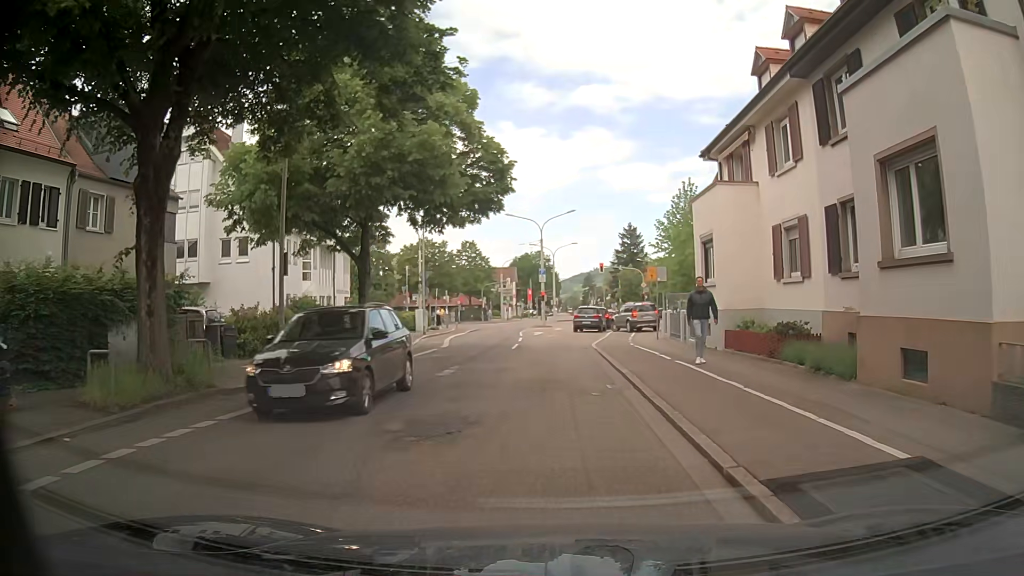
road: tertiary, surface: asphalt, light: Day
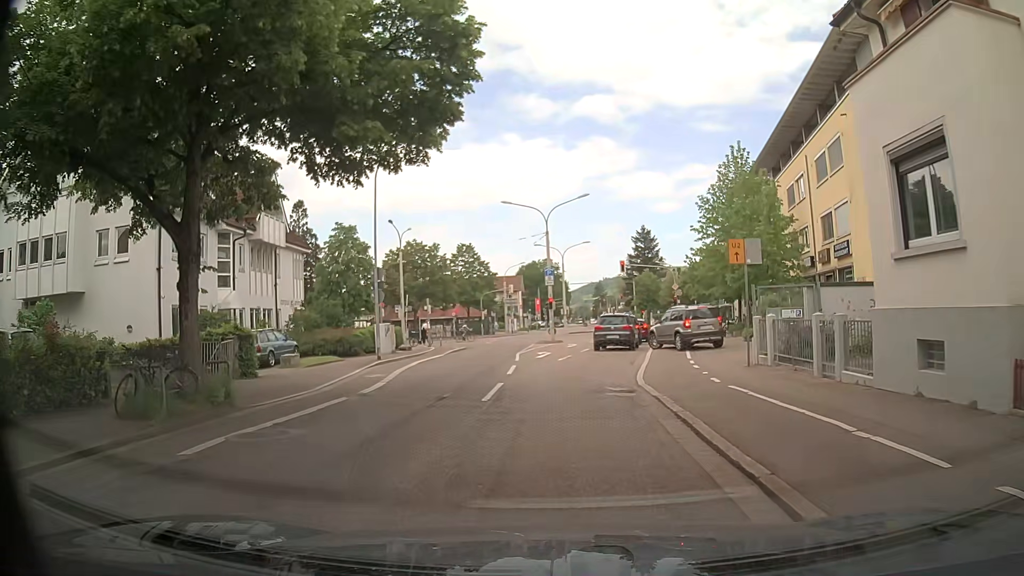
(-0.2, +12.7) m; -2°
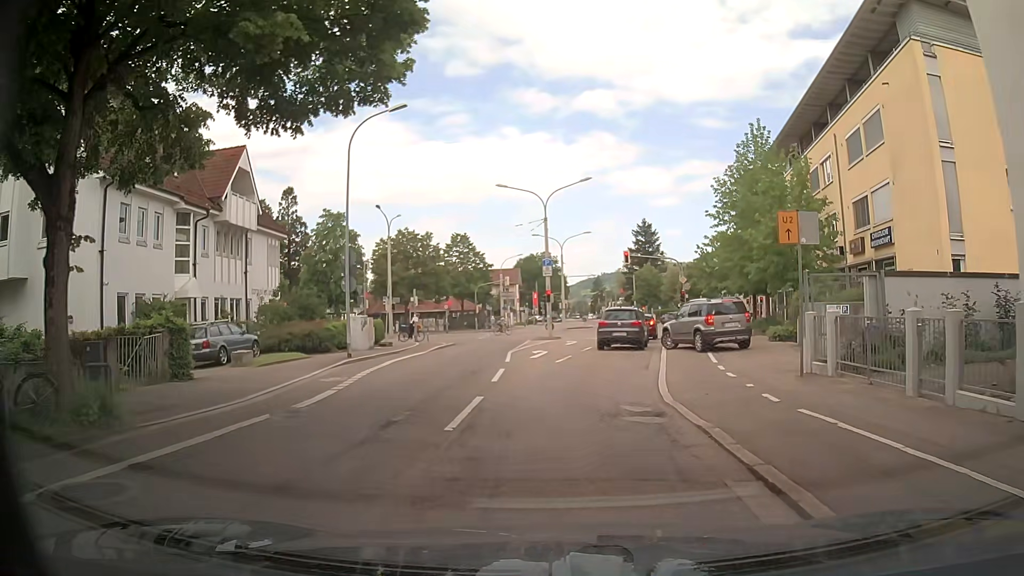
(0.0, +3.8) m; 0°
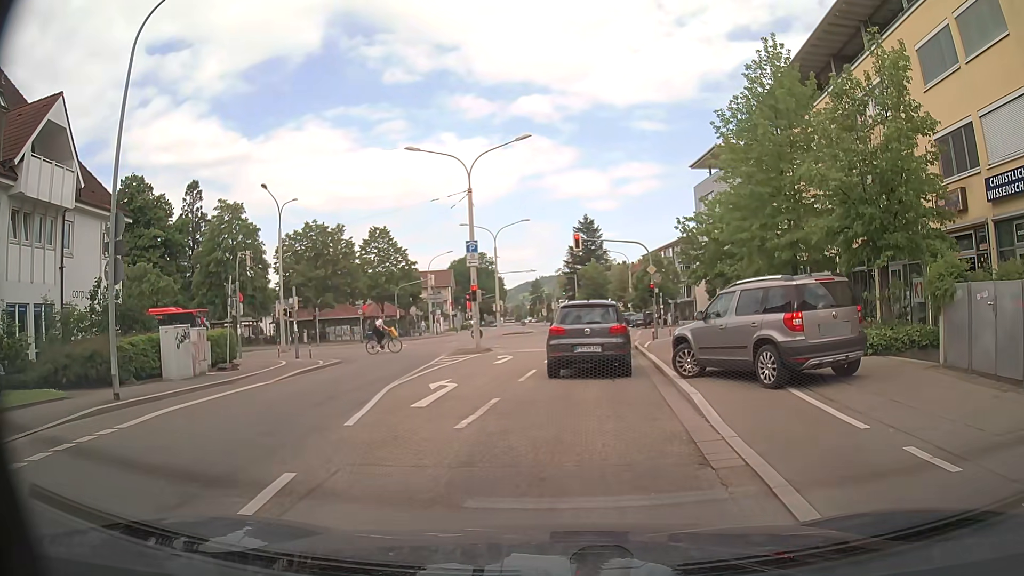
(+0.2, +11.2) m; +5°
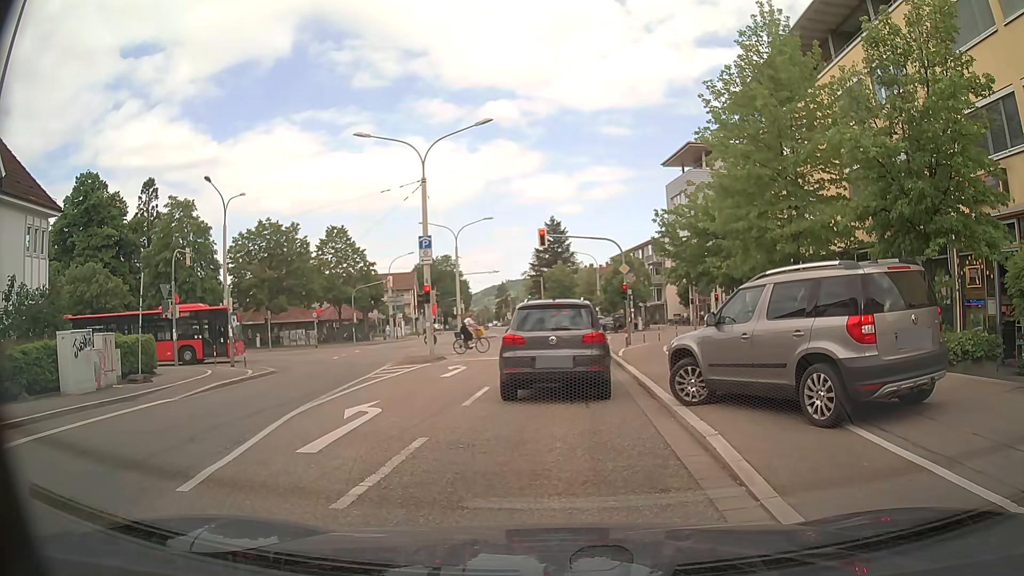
(+0.1, +3.2) m; +1°
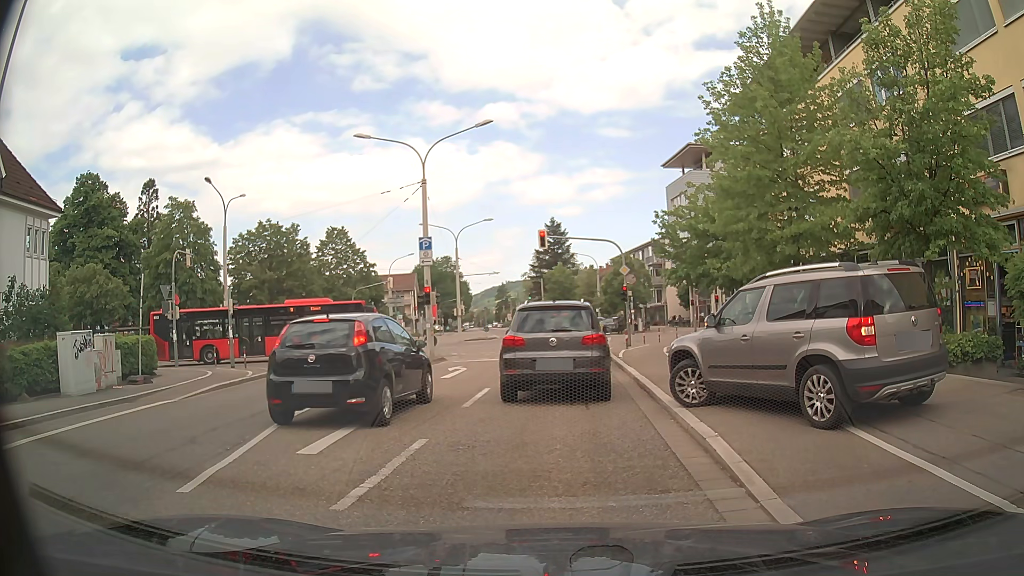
(0.0, +0.1) m; 0°
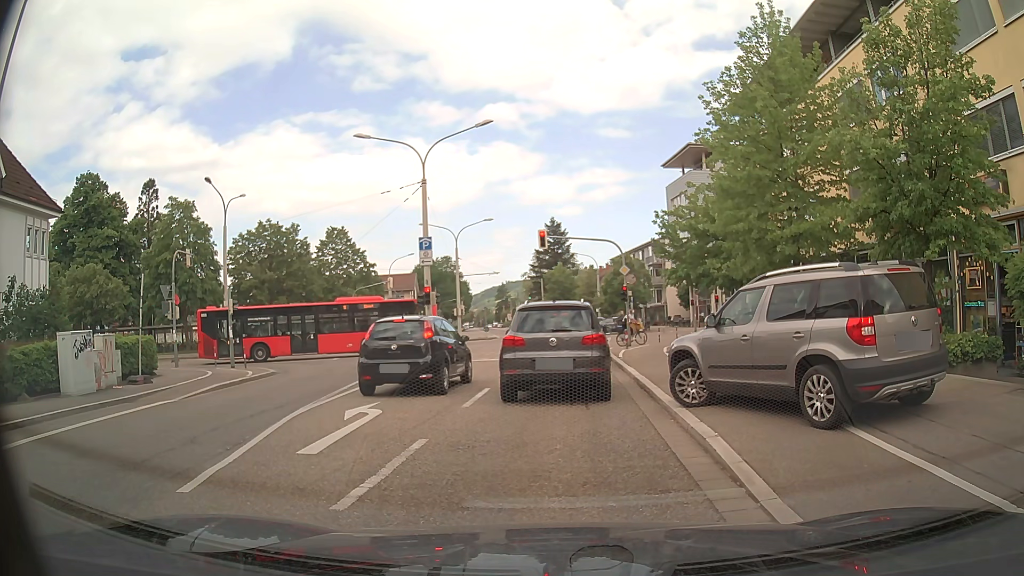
(0.0, 0.0) m; 0°
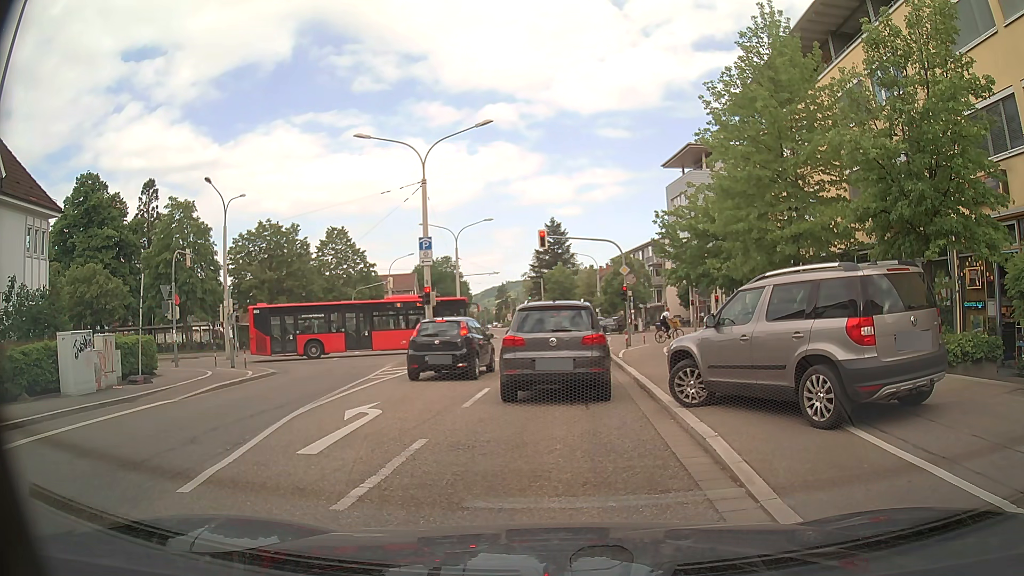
(0.0, 0.0) m; 0°
